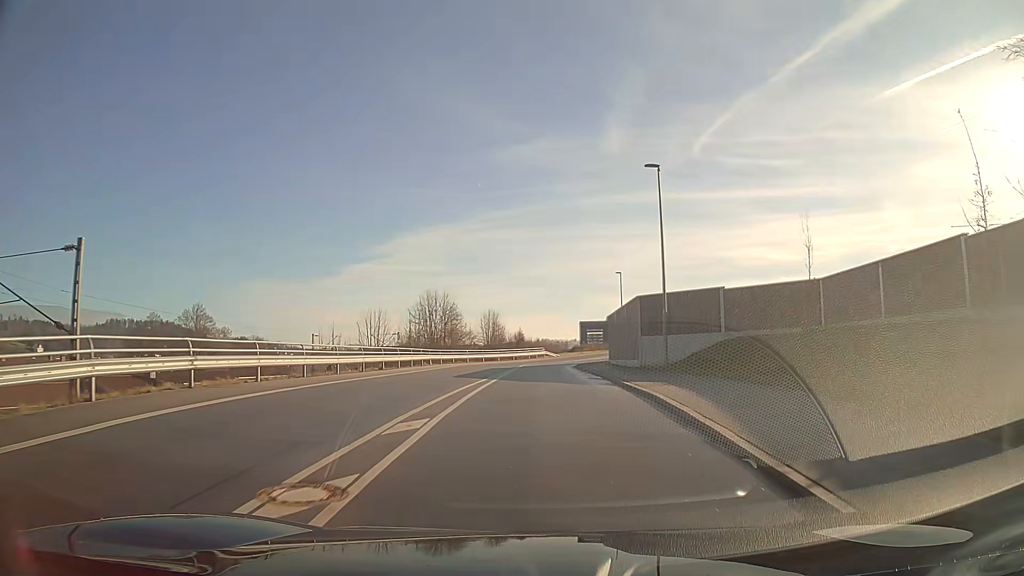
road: unclassified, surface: asphalt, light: Day
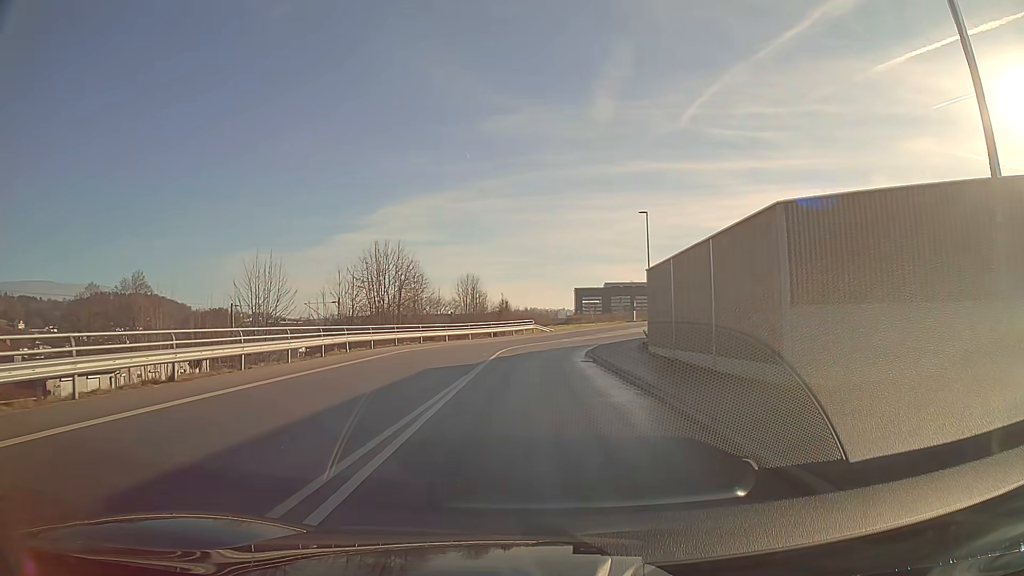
(+0.2, +20.3) m; +1°
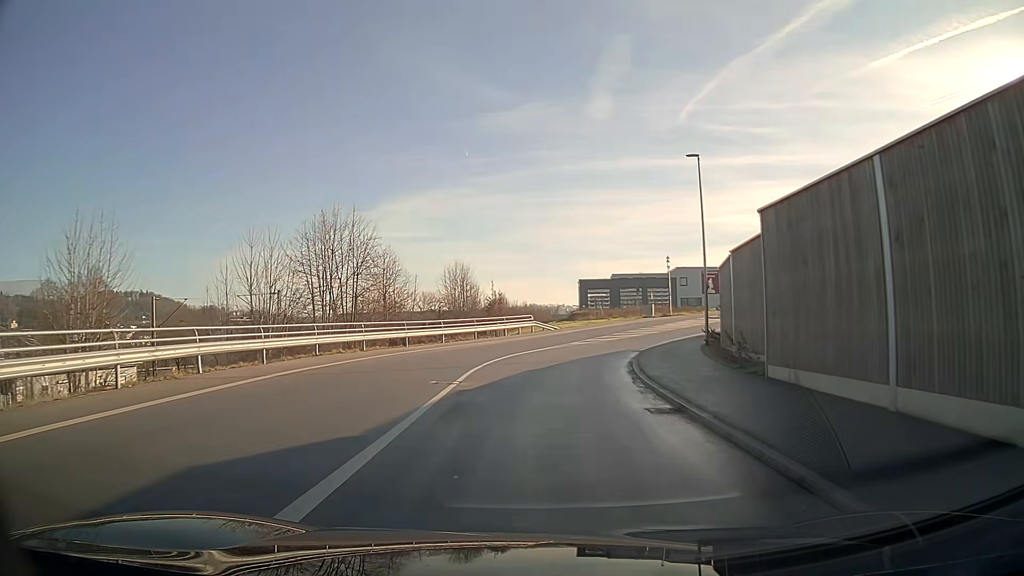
(0.0, +14.2) m; 0°
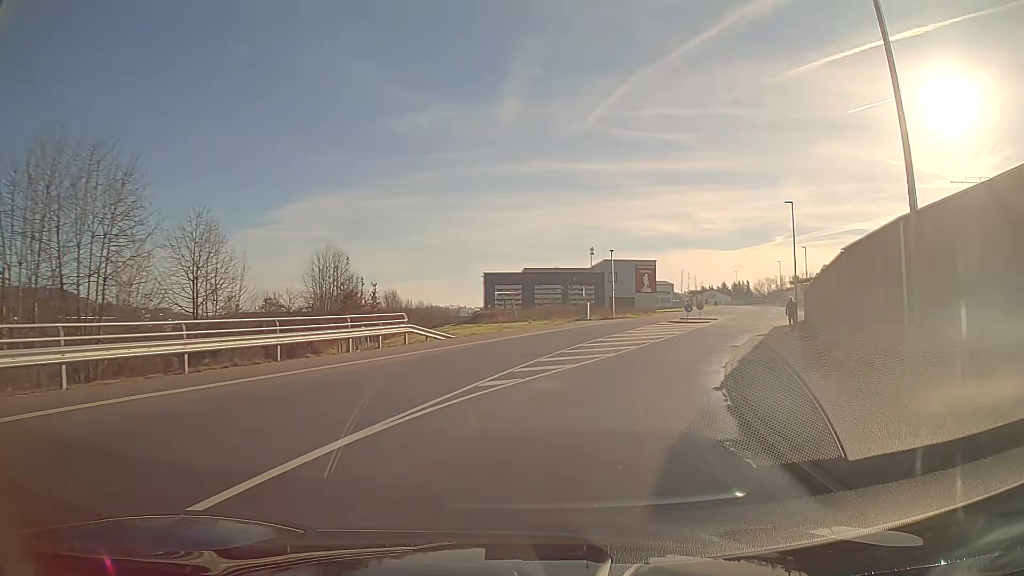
(+1.3, +20.6) m; +10°
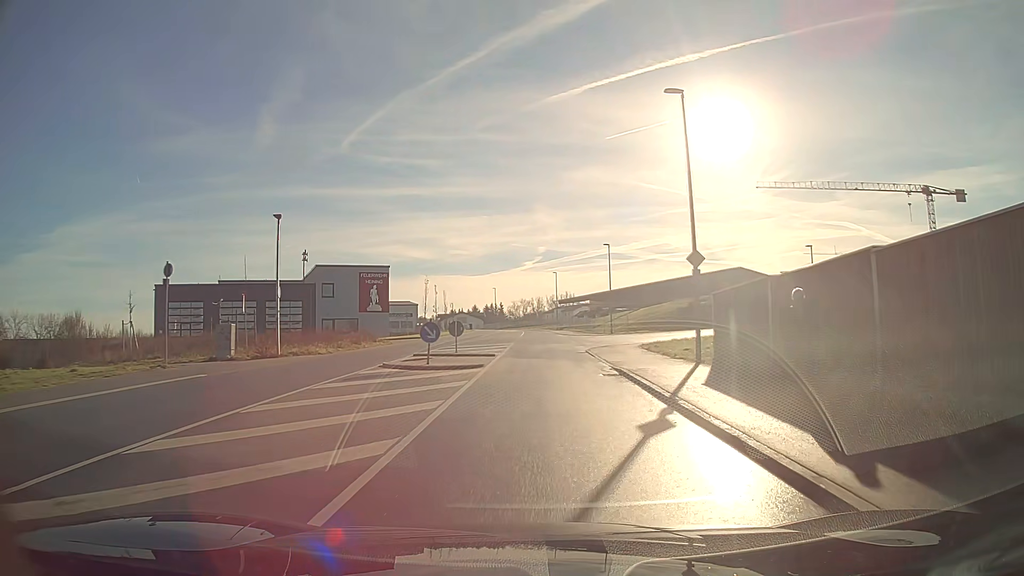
(+5.5, +27.0) m; +19°
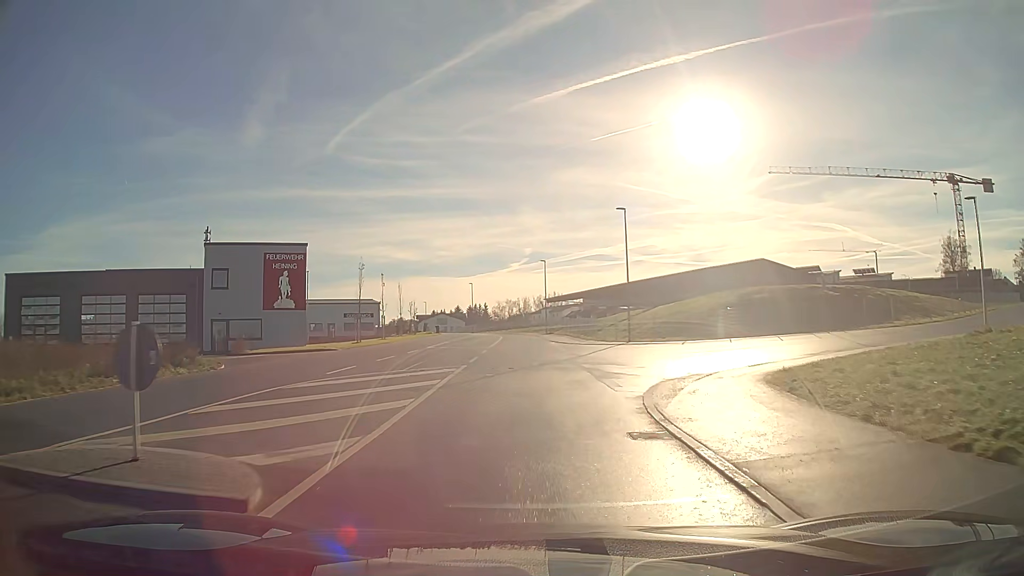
(+0.4, +20.5) m; +1°
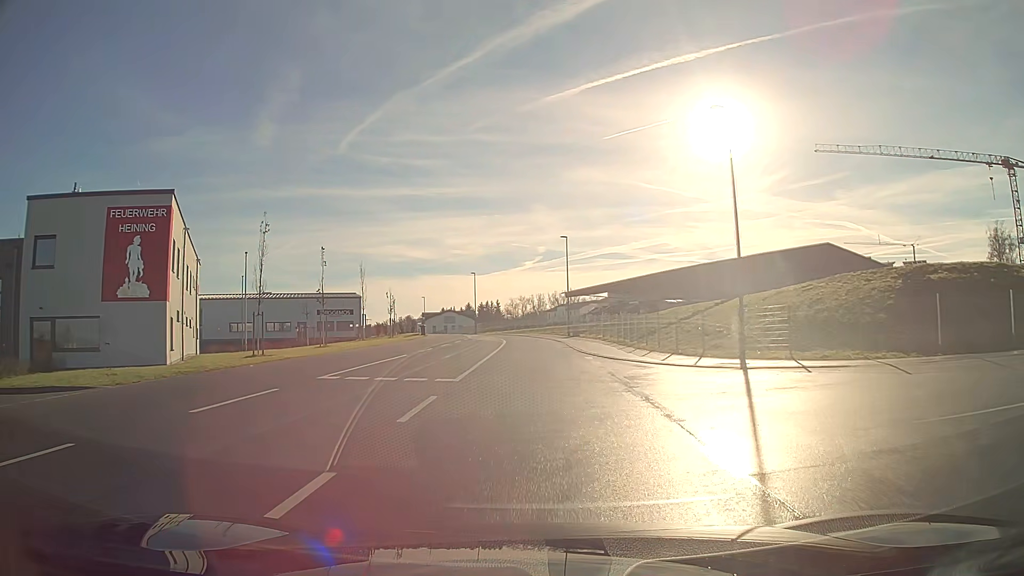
(-0.2, +20.2) m; -1°
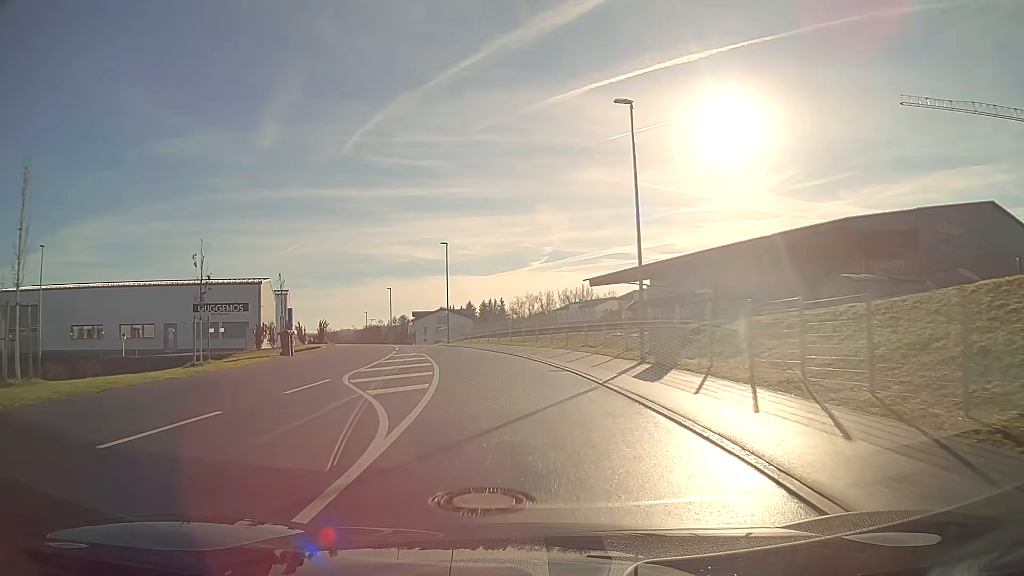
(-0.1, +35.2) m; -1°
